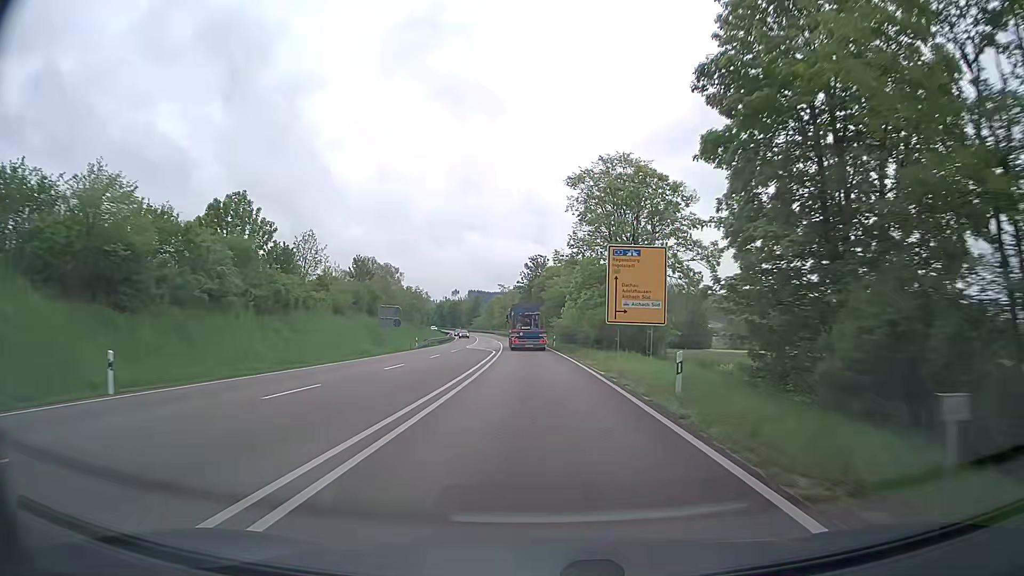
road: trunk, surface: asphalt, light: Day
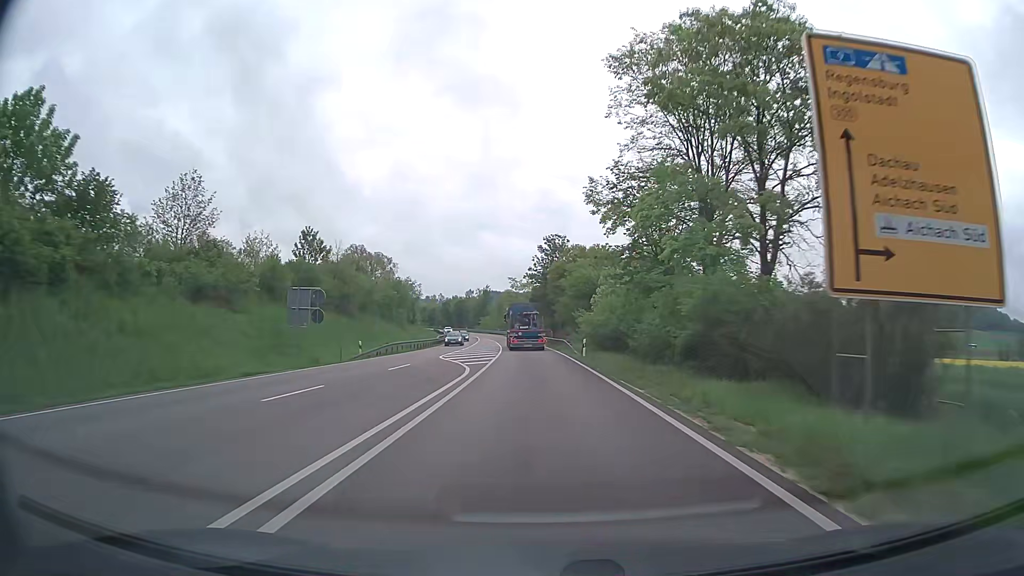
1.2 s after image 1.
(-0.3, +24.7) m; -1°
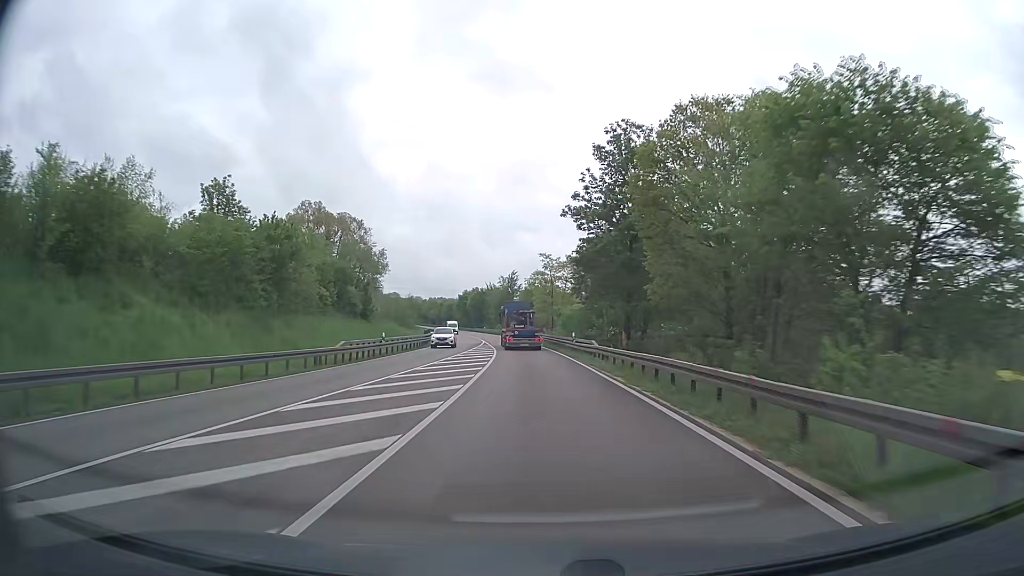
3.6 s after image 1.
(-1.6, +49.7) m; -4°
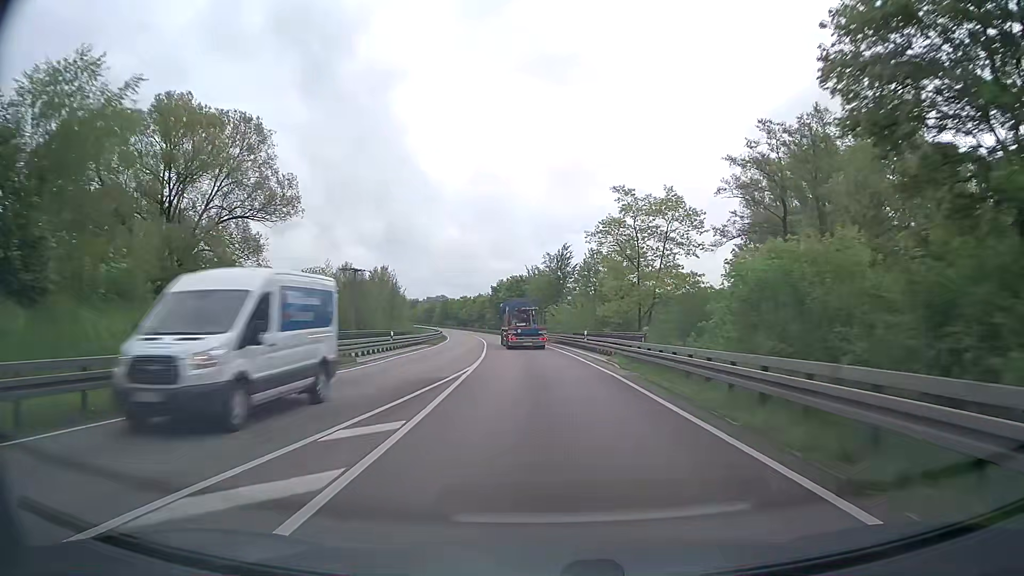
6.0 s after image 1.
(-1.9, +50.3) m; -5°
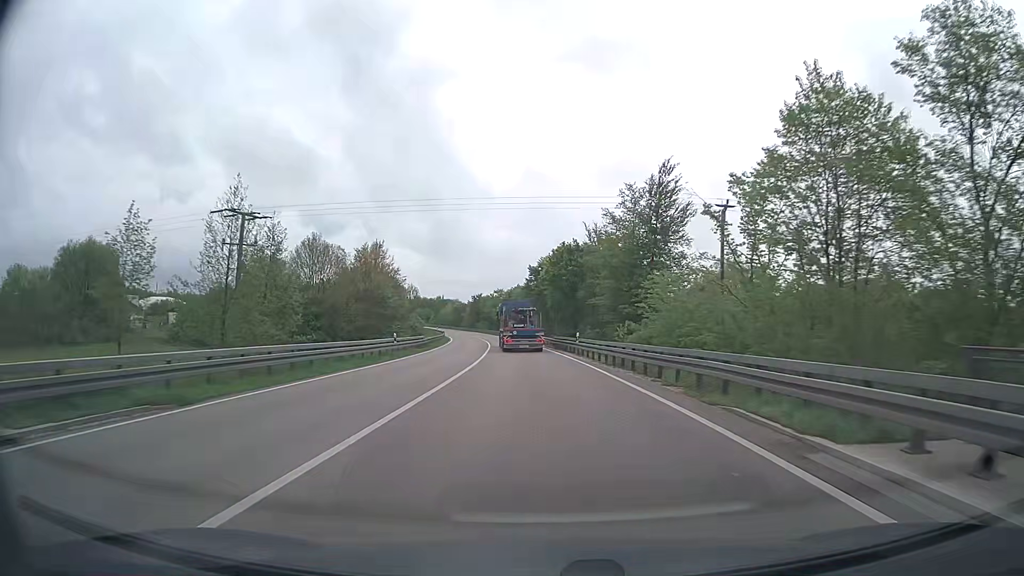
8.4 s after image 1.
(-1.4, +50.3) m; -4°
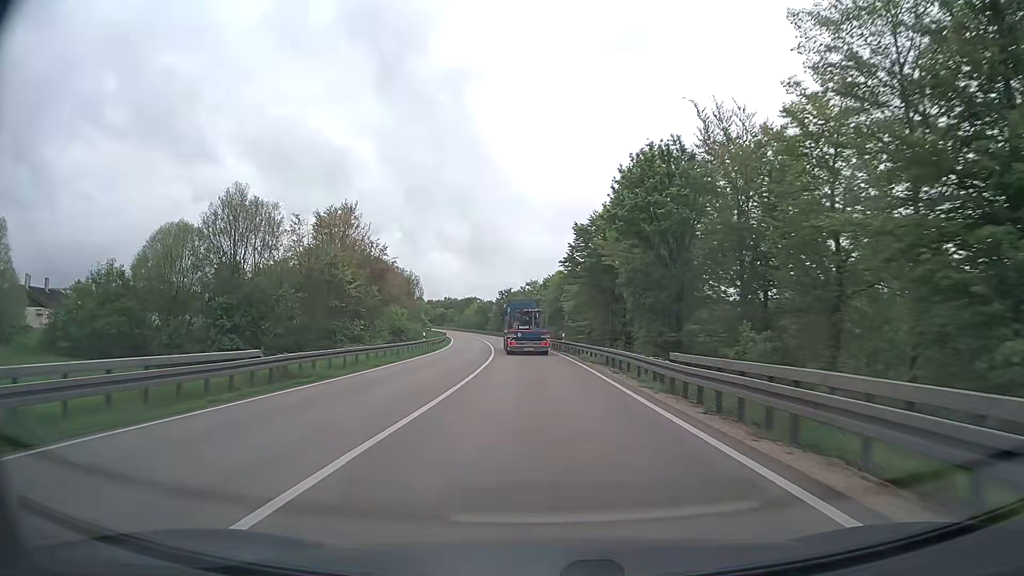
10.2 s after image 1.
(-1.0, +37.6) m; -3°
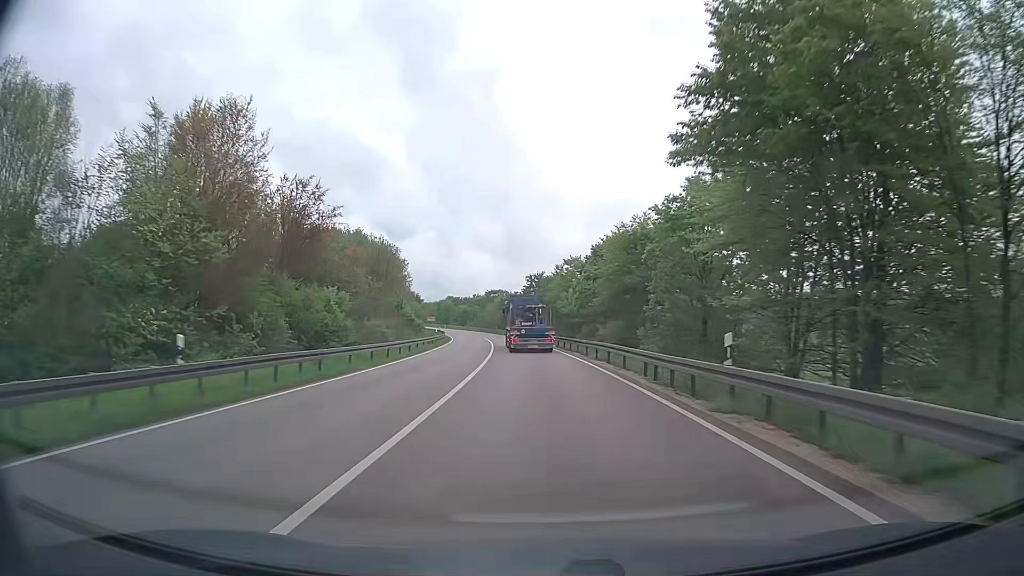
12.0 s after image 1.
(-1.0, +37.4) m; -3°
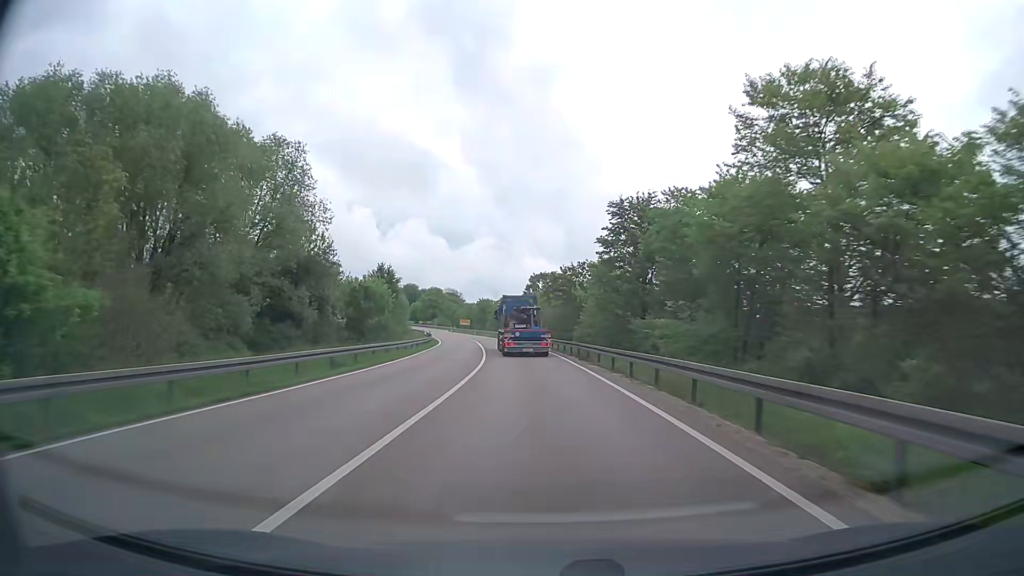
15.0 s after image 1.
(-2.5, +62.1) m; -5°
(0, +10) (0, +20) (-1, +30) (-1, +40) (-2, +50) (-3, +60) (-4, +70) (-6, +80) (-7, +90) (-9, +99) m
